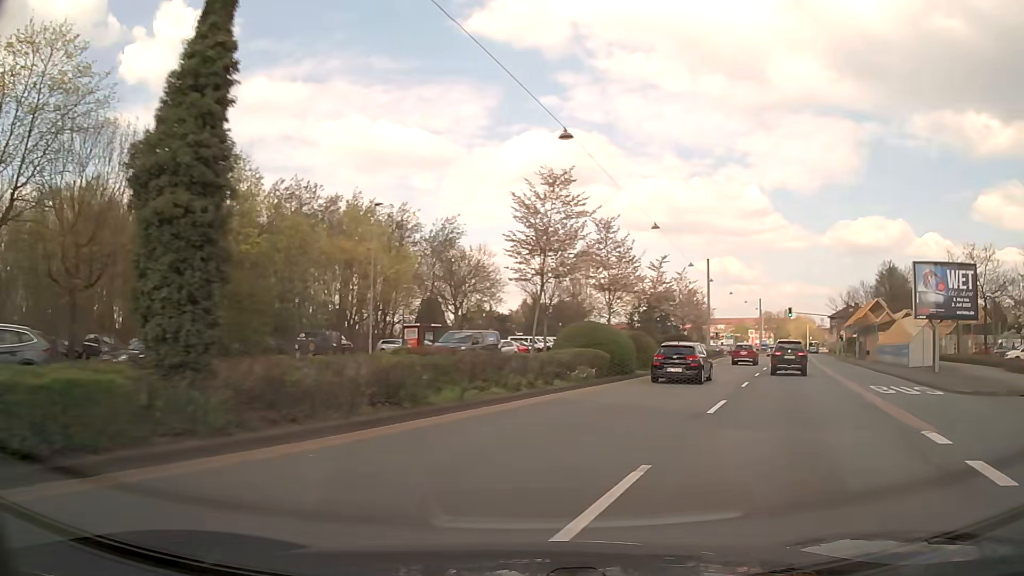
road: trunk_link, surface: asphalt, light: Day
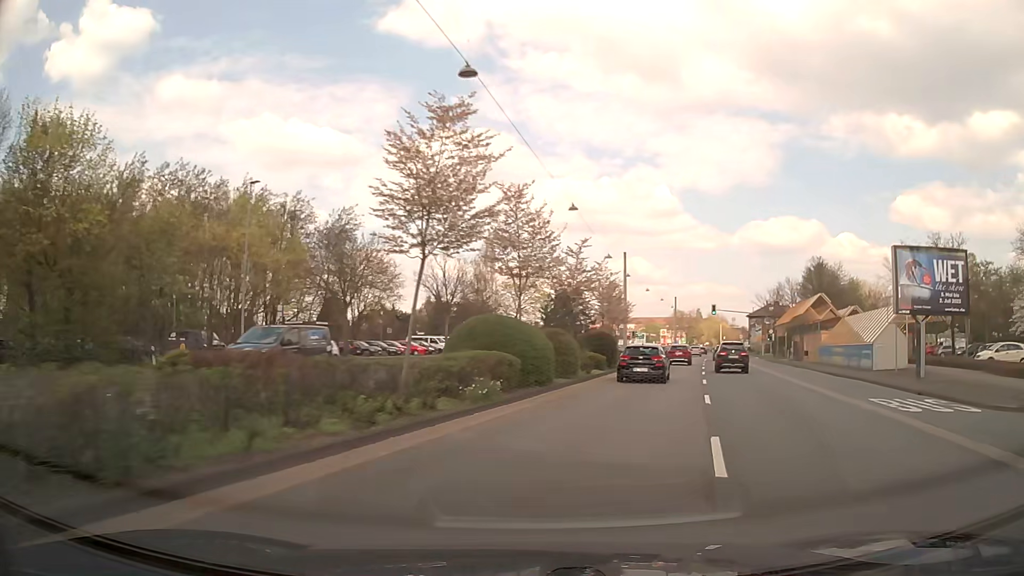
(+0.5, +6.6) m; +8°
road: primary
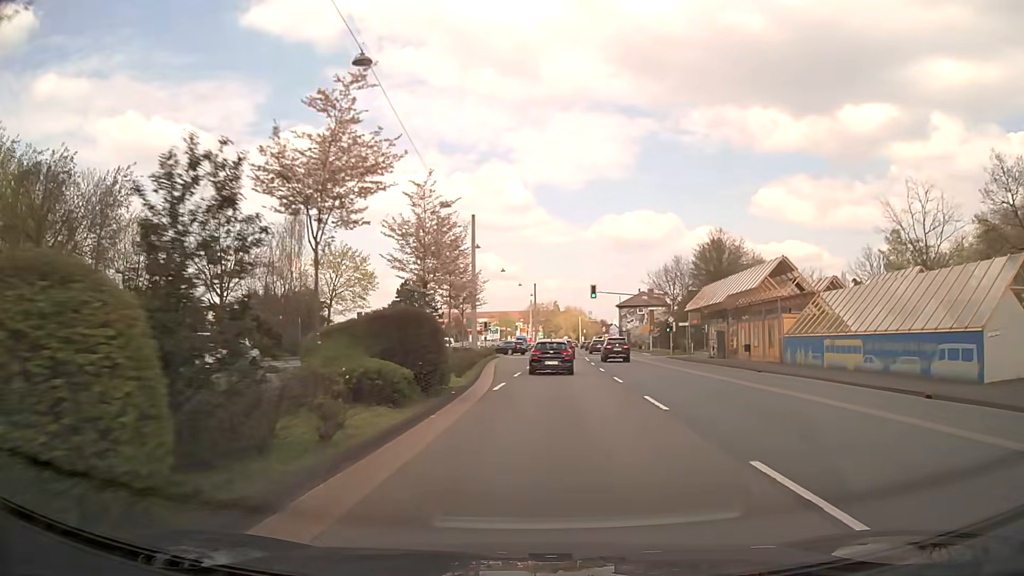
(+3.2, +21.0) m; +13°
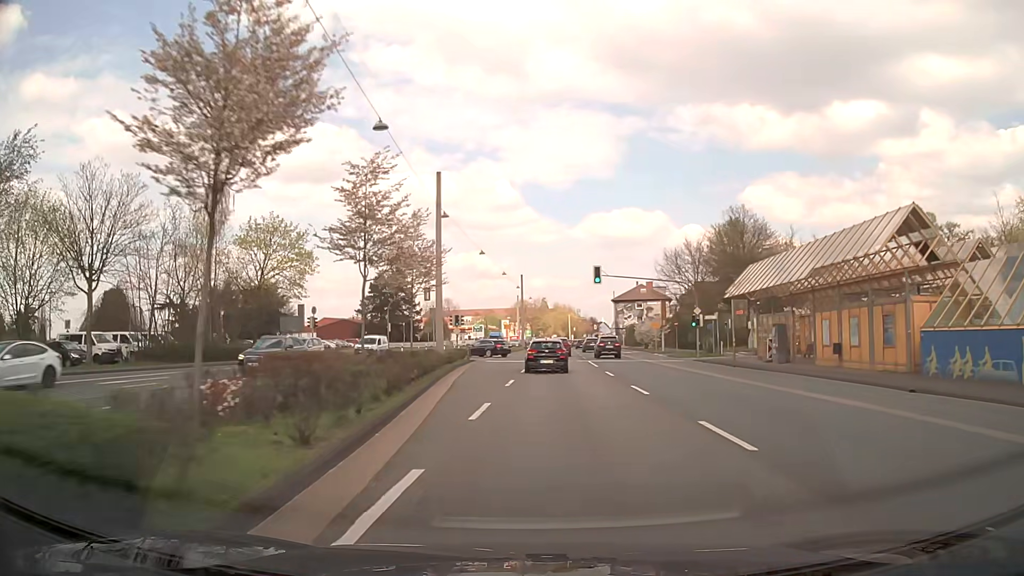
(+0.2, +14.8) m; +1°
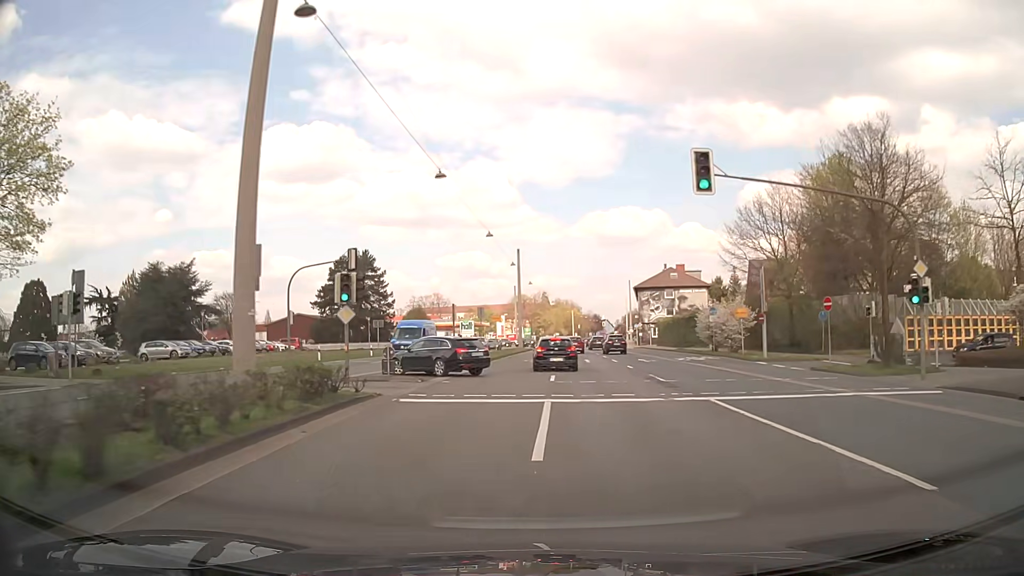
(-0.1, +30.0) m; 0°
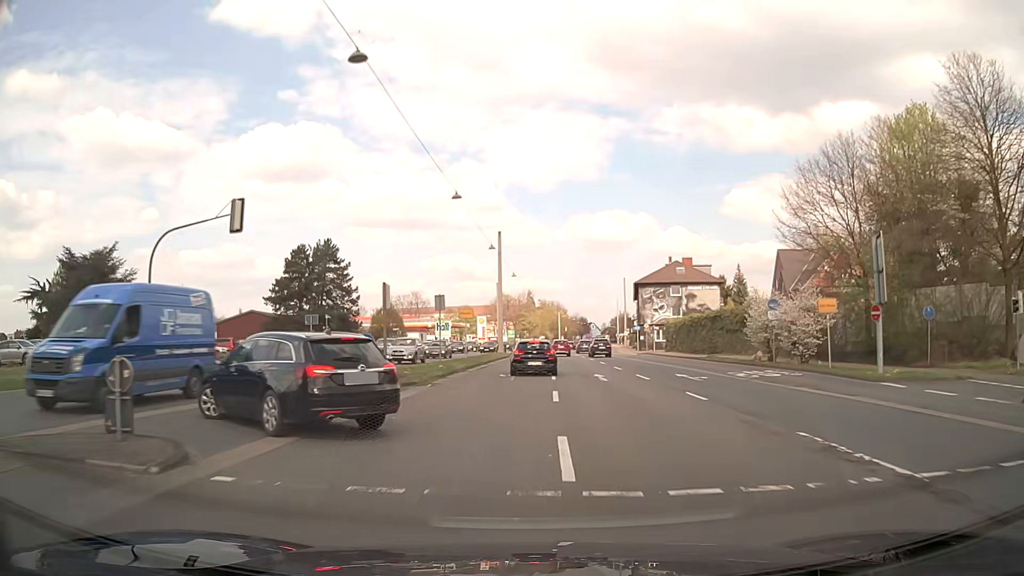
(+0.2, +15.1) m; +2°
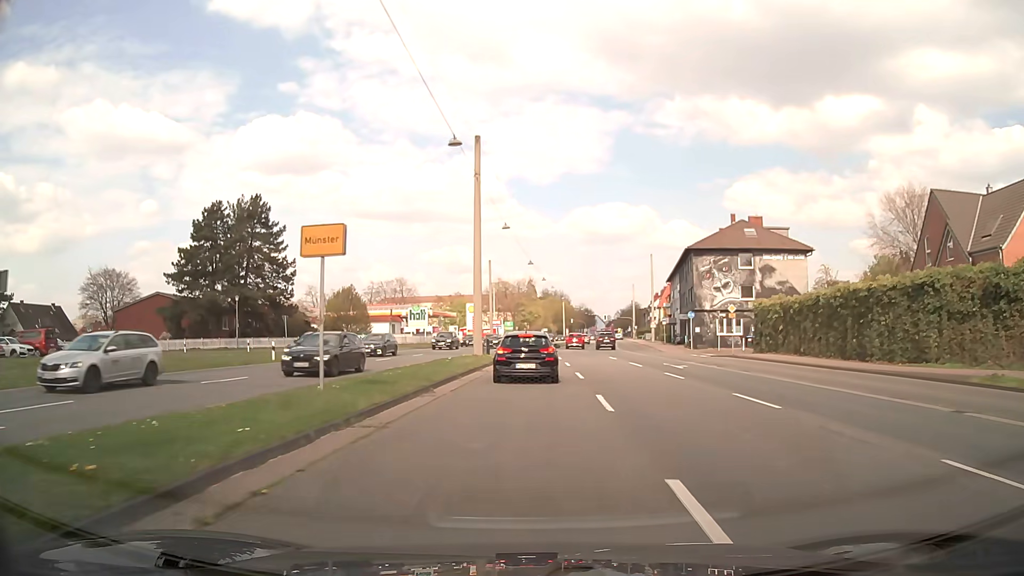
(0.0, +30.1) m; 0°
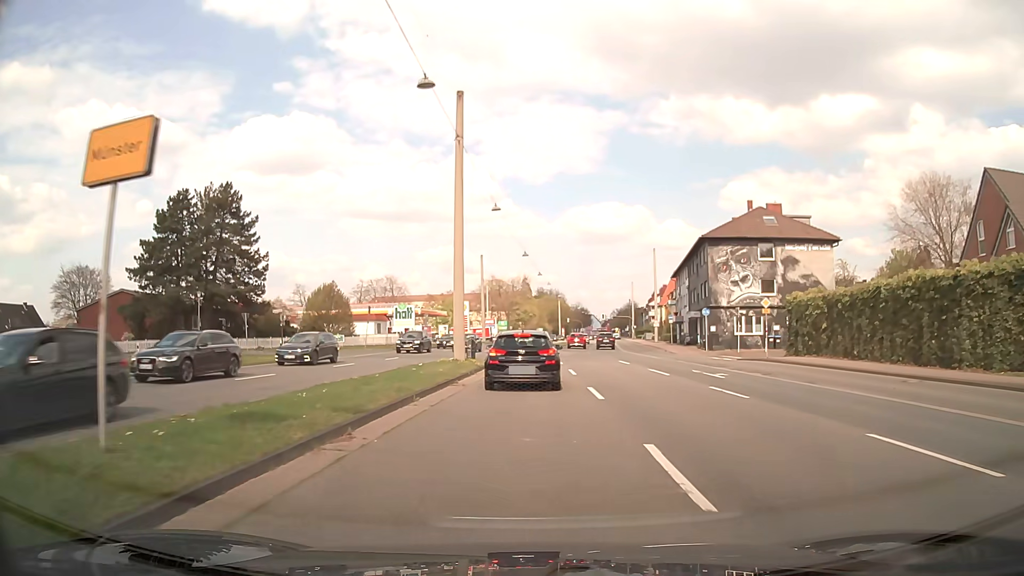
(0.0, +6.9) m; +1°
